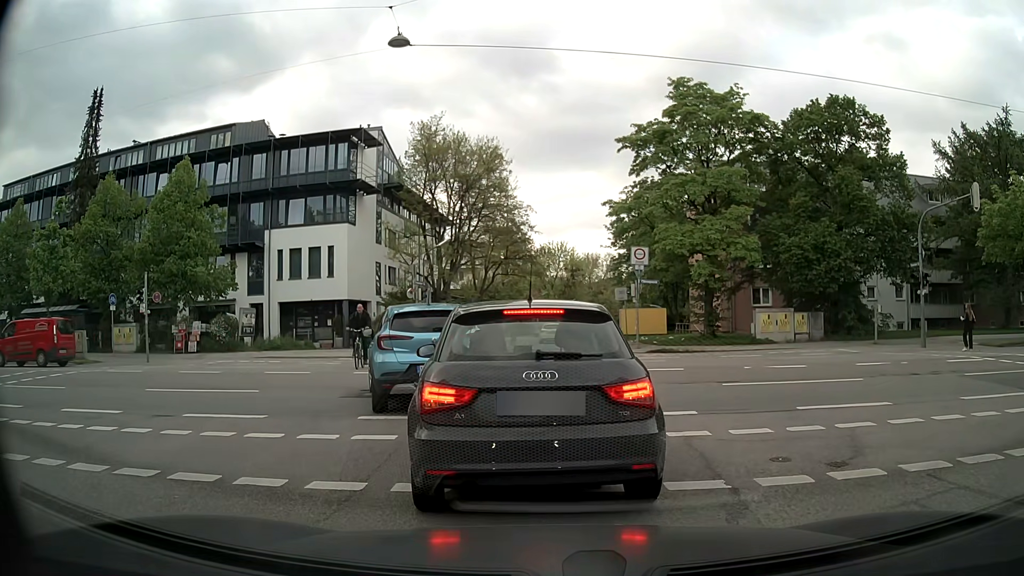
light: Day
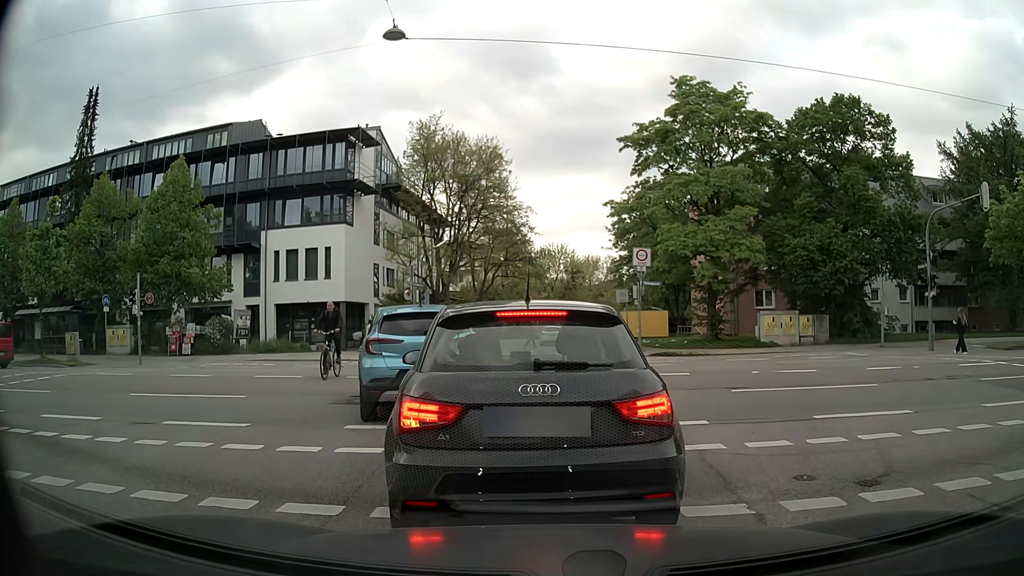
(0.0, +0.6) m; 0°
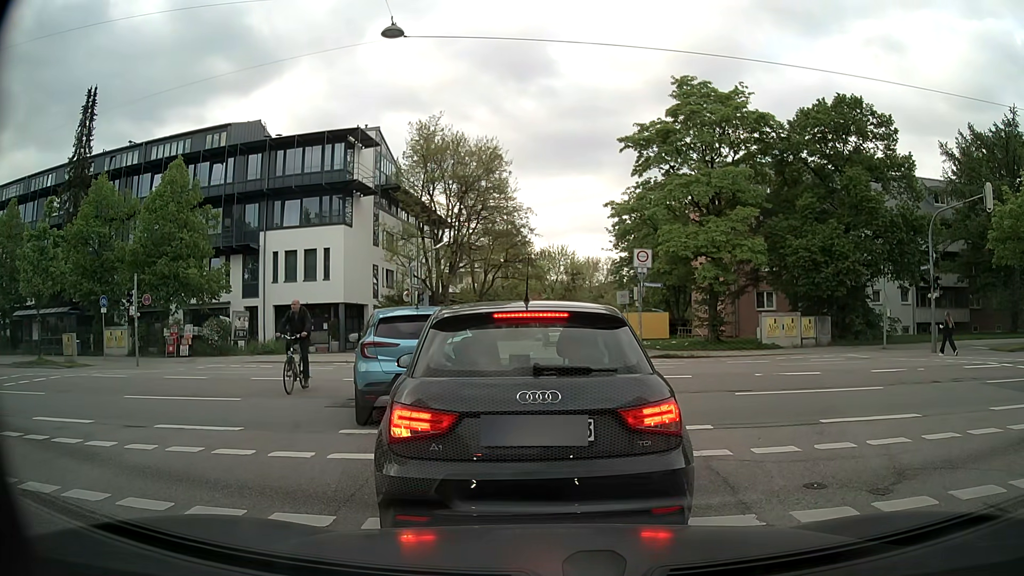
(0.0, +0.2) m; 0°
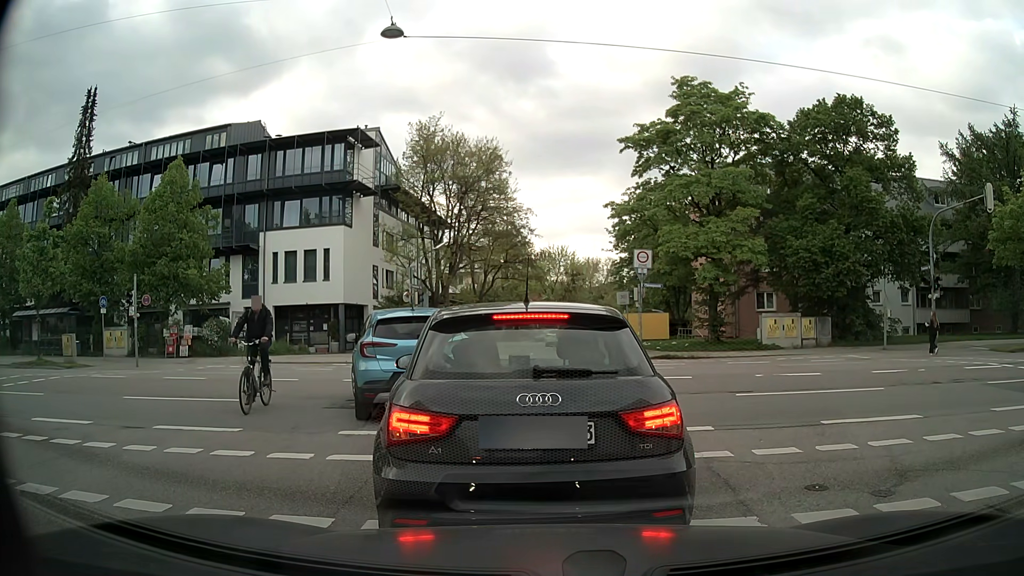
(0.0, +0.1) m; 0°
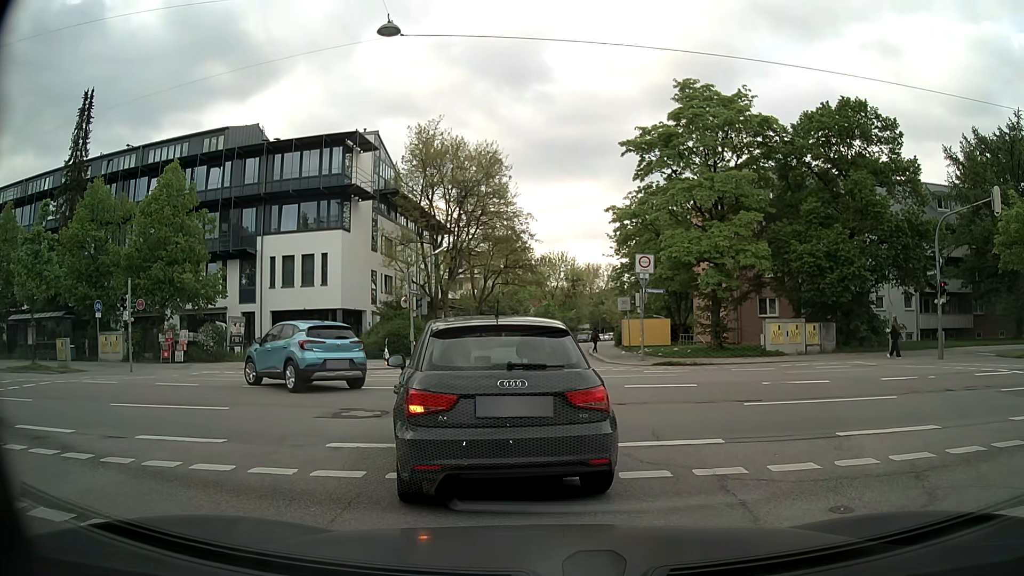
(0.0, +0.6) m; 0°
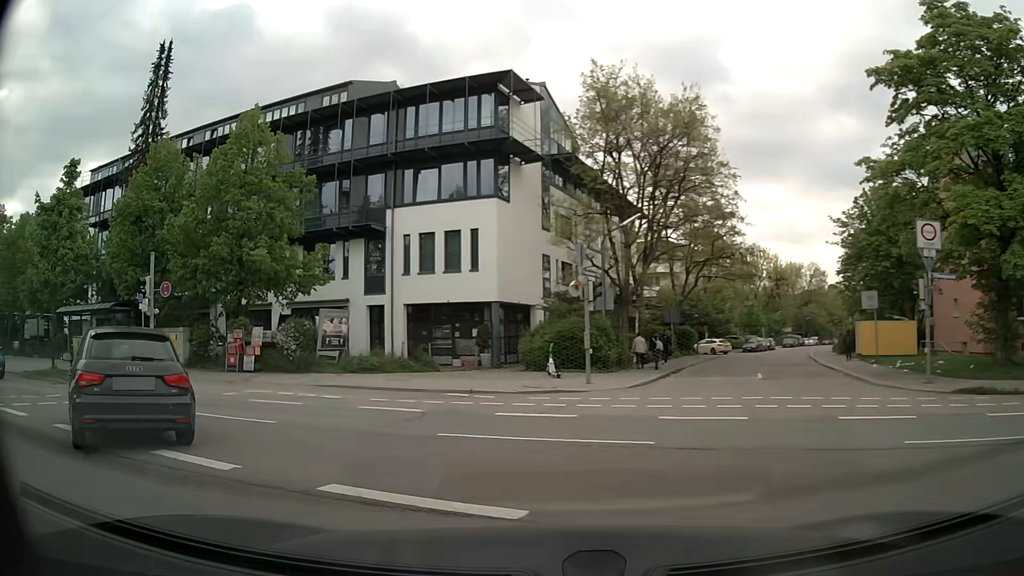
(-1.0, +11.3) m; -17°
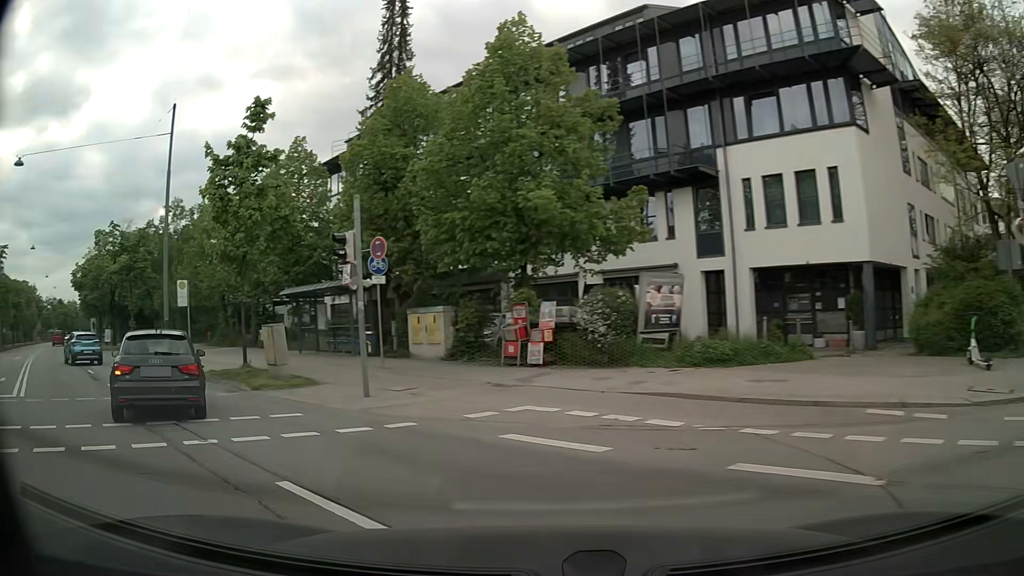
(-1.6, +7.5) m; -26°
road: primary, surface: asphalt
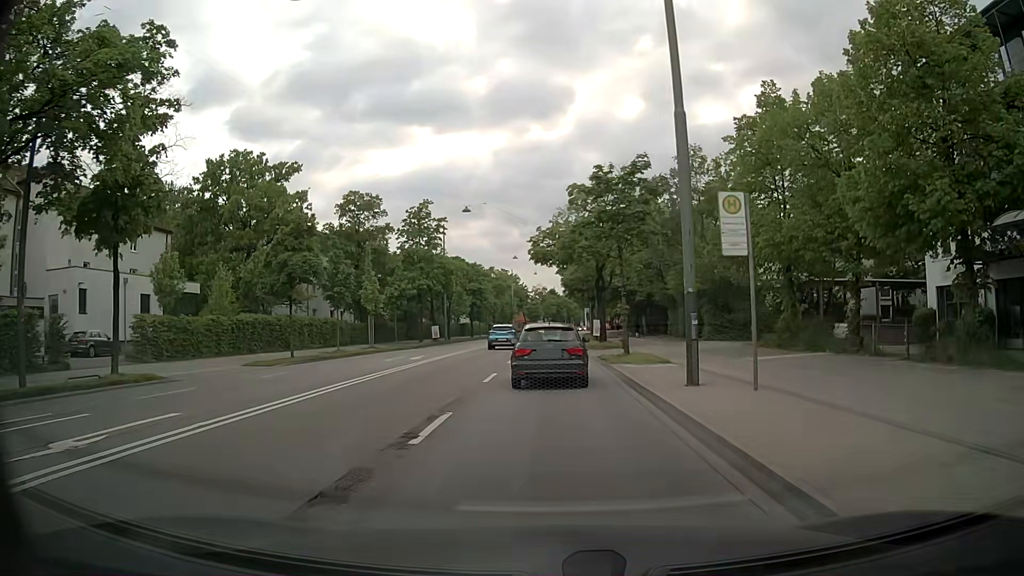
(-9.0, +15.9) m; -45°
